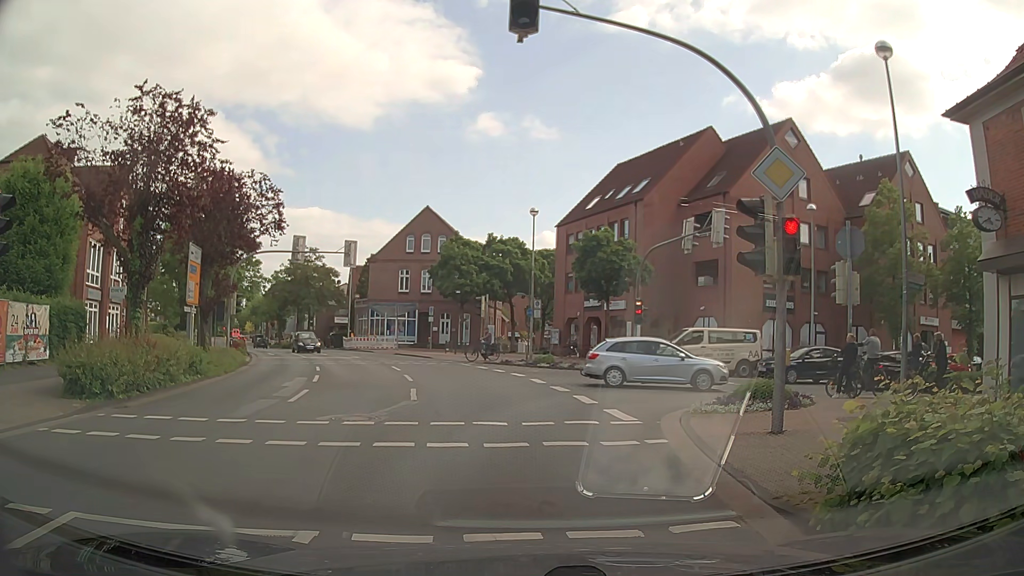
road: tertiary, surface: asphalt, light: Day
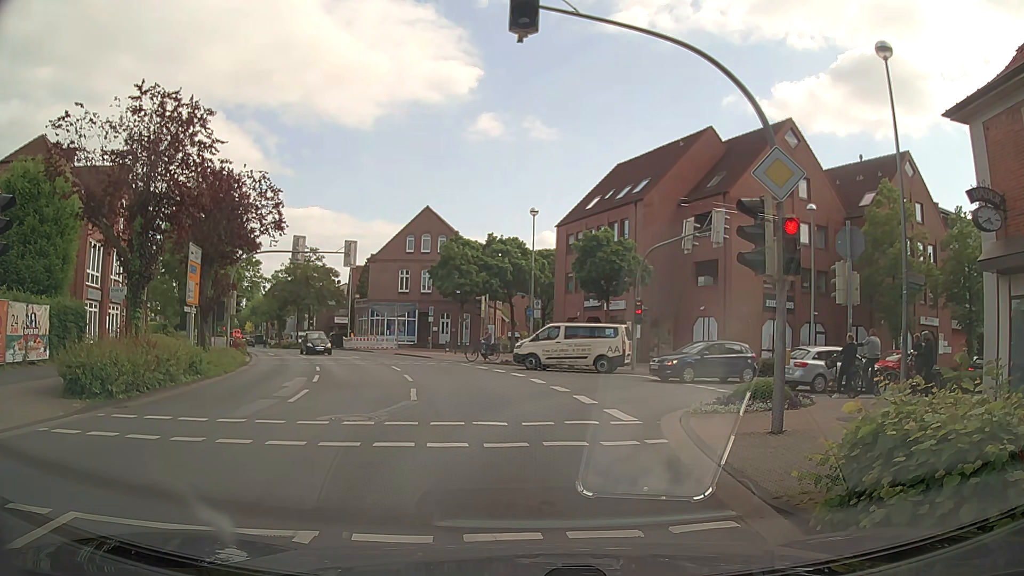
(0.0, 0.0) m; 0°
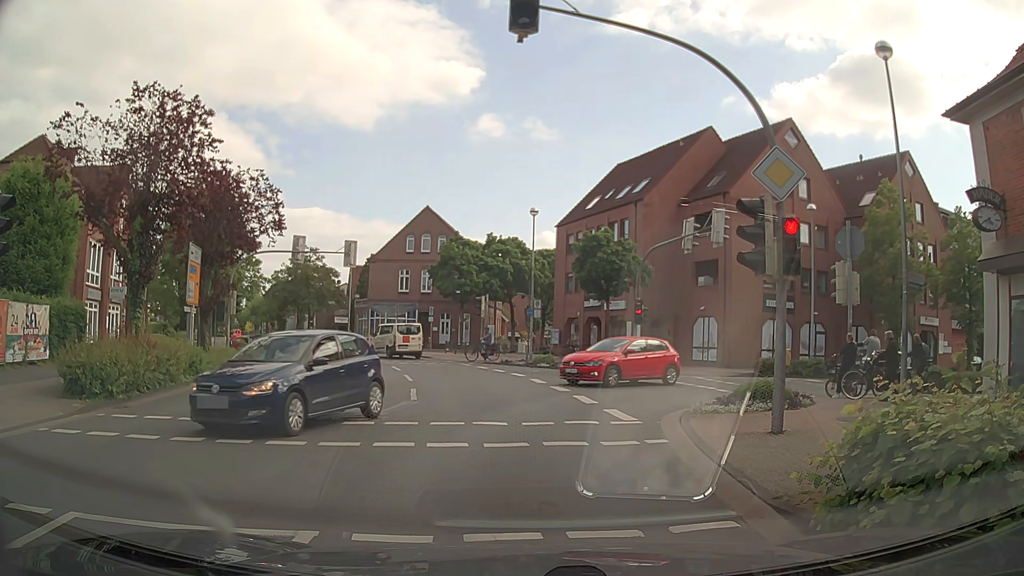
(0.0, 0.0) m; 0°
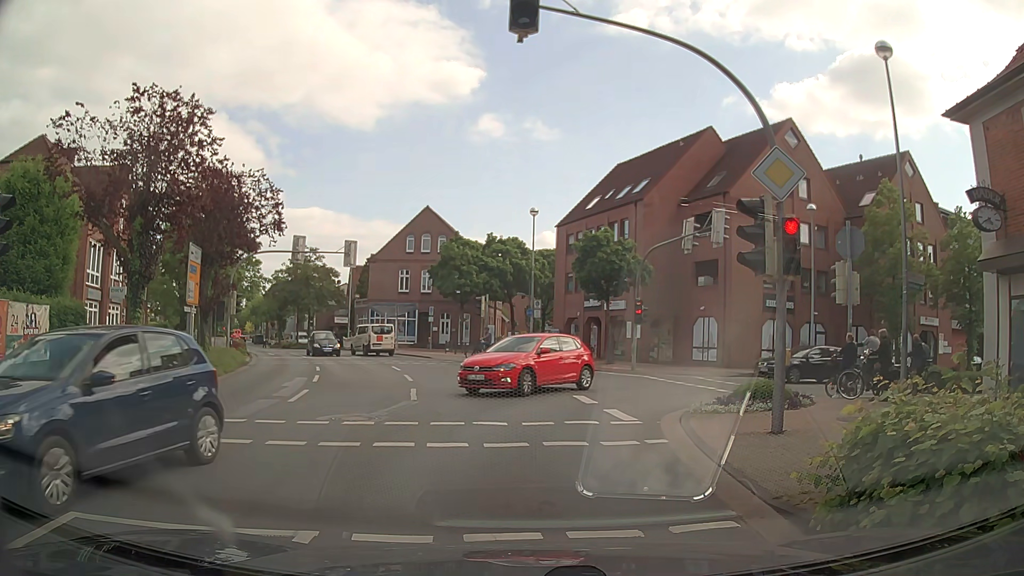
(0.0, 0.0) m; 0°
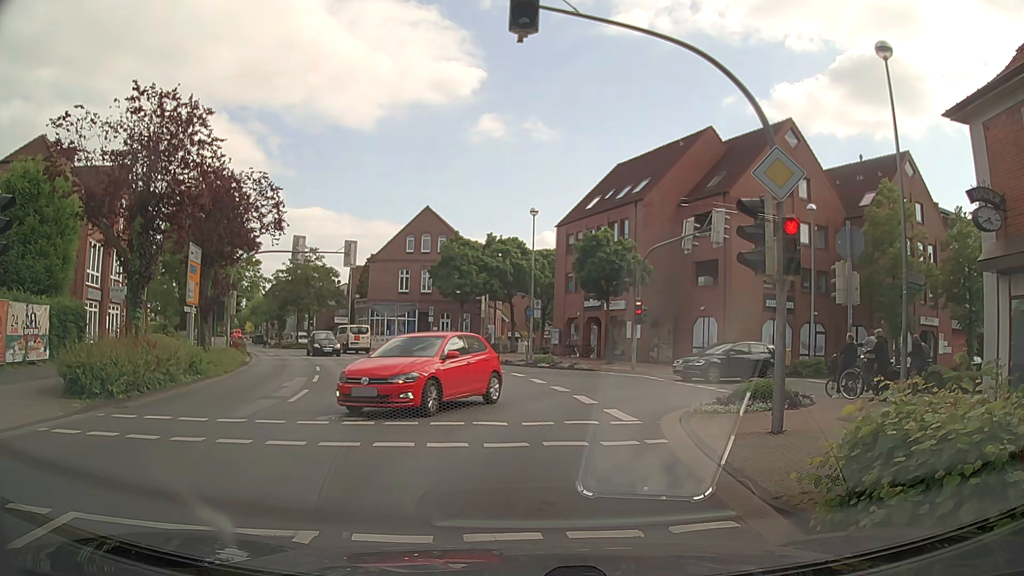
(0.0, 0.0) m; 0°
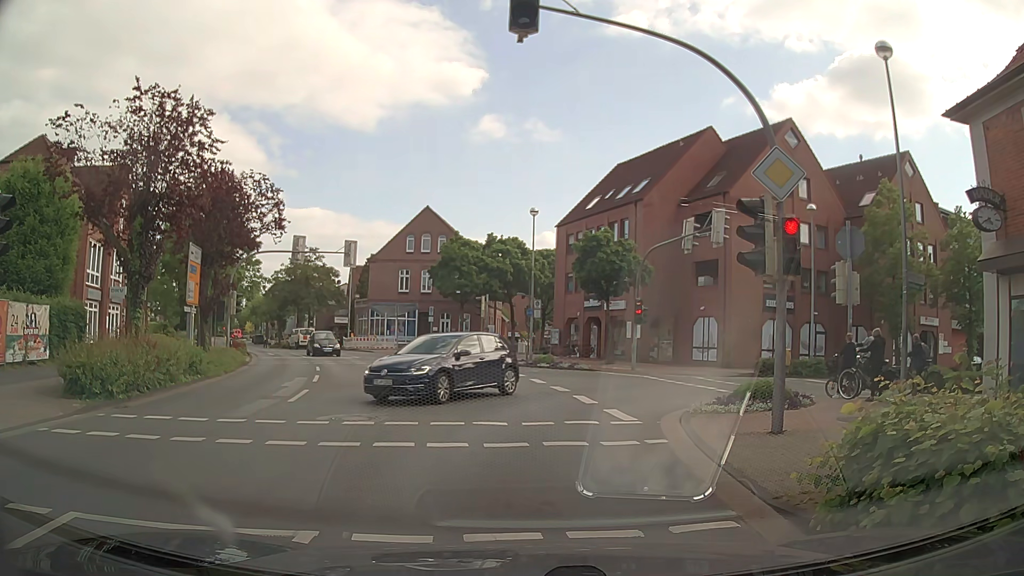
(0.0, 0.0) m; 0°
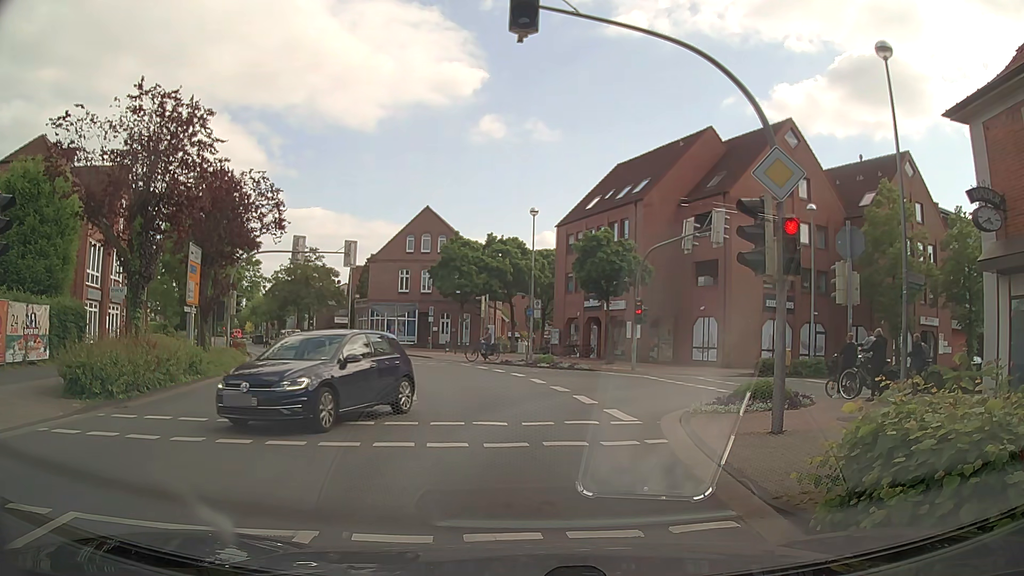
(0.0, 0.0) m; 0°
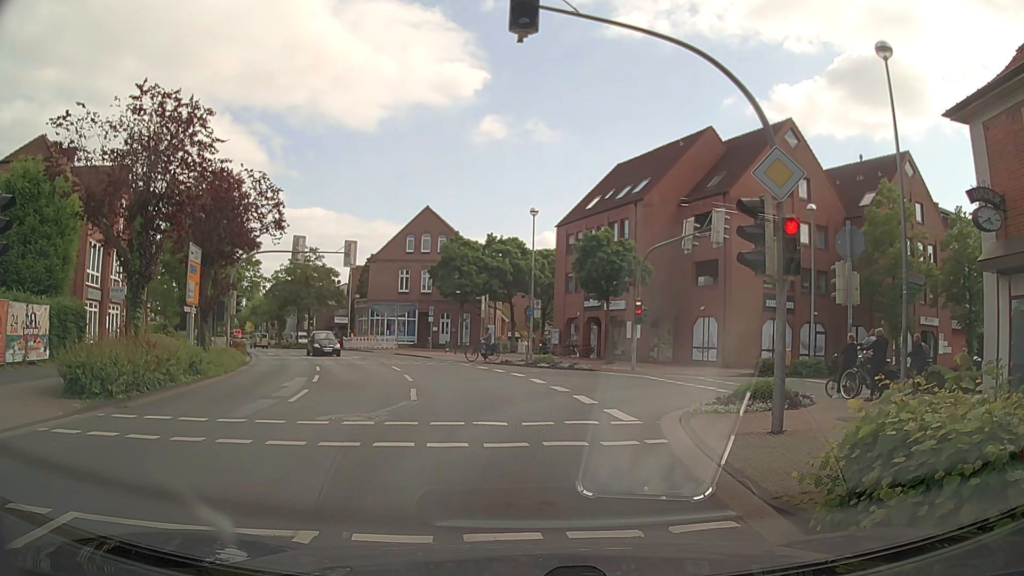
(0.0, 0.0) m; 0°
(0, +10) (+3, +19) (+12, +24) (+22, +27) (+31, +30) (+40, +34) (+49, +39) (+58, +43) (+67, +47) (+76, +52) m
